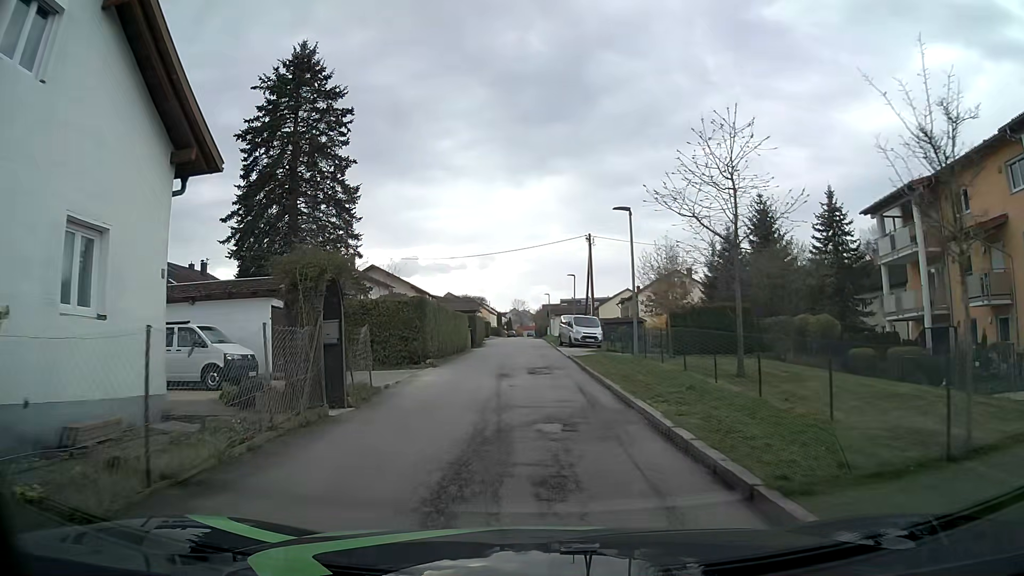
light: Day
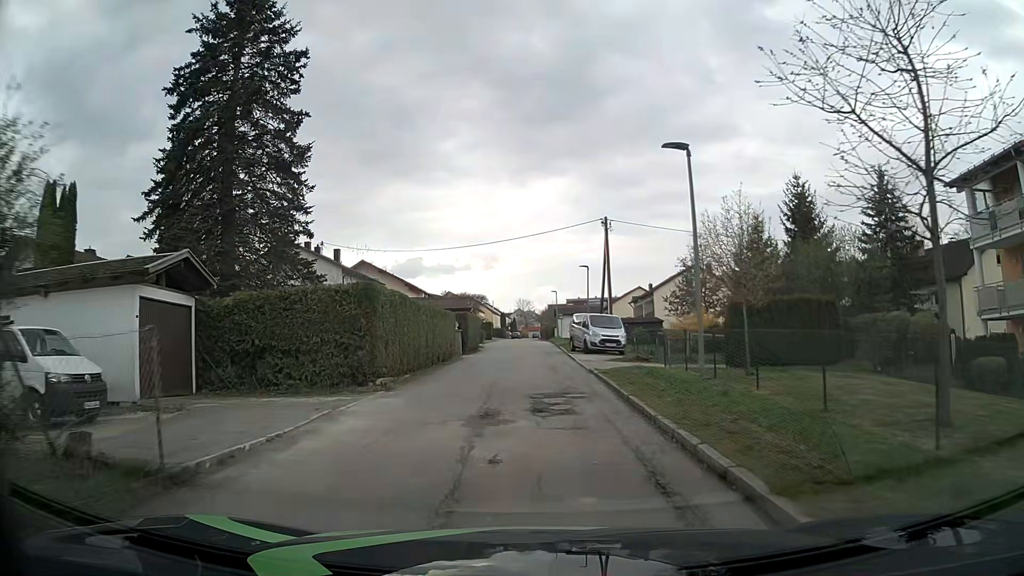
(+0.1, +8.3) m; 0°
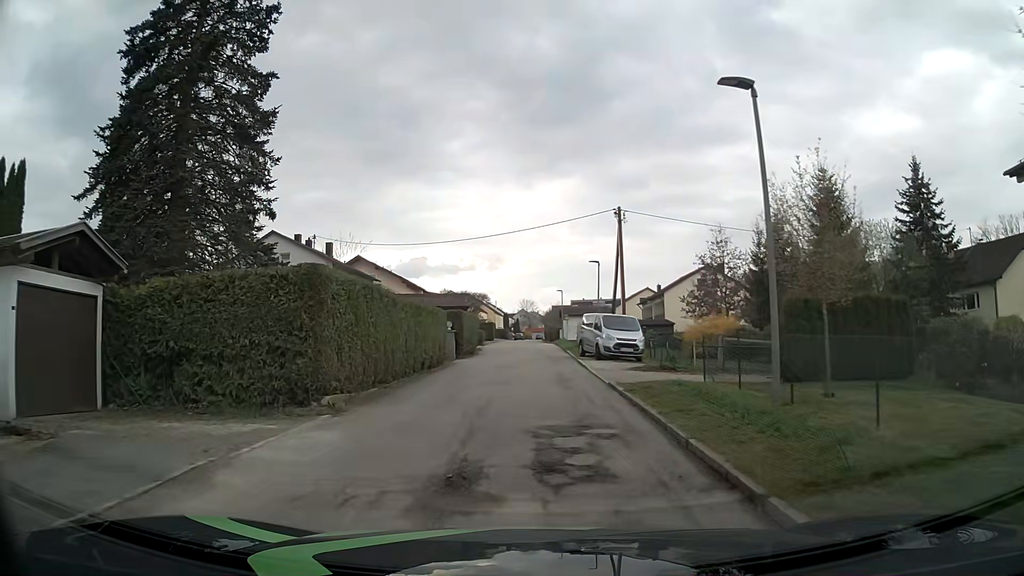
(0.0, +4.3) m; 0°
